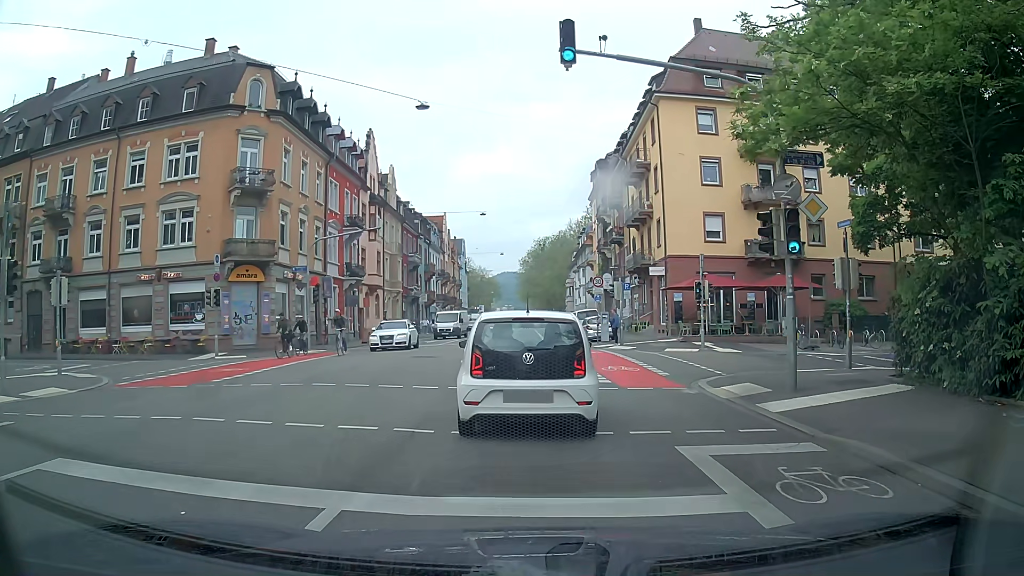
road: secondary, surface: asphalt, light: Day
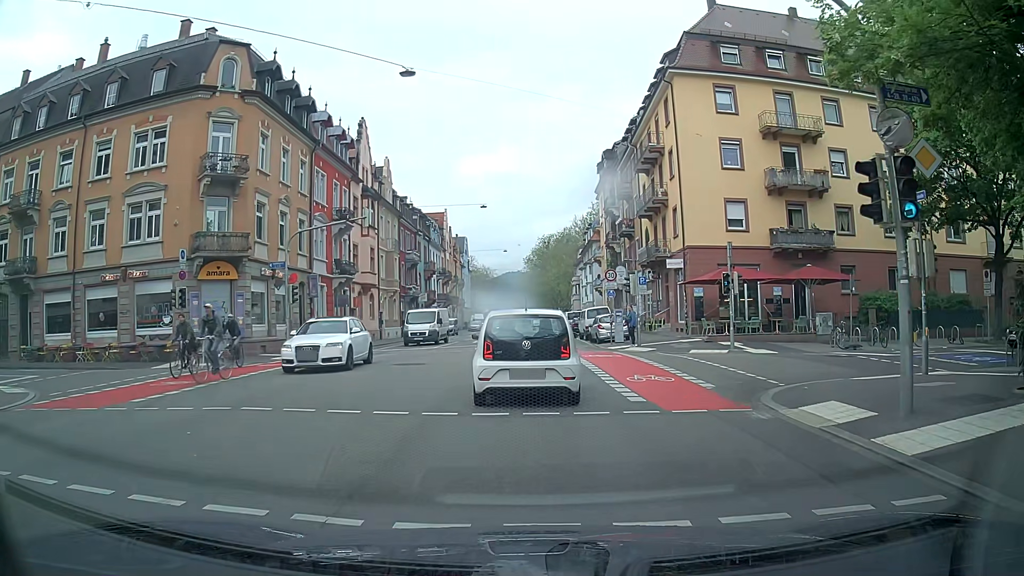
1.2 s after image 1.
(+0.1, +4.0) m; +2°
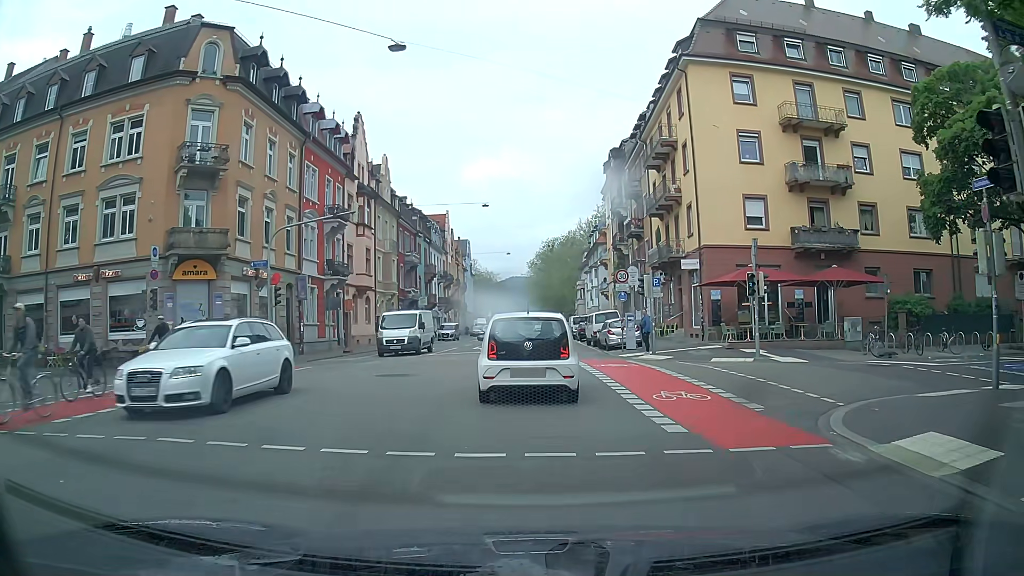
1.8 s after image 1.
(0.0, +2.8) m; +1°
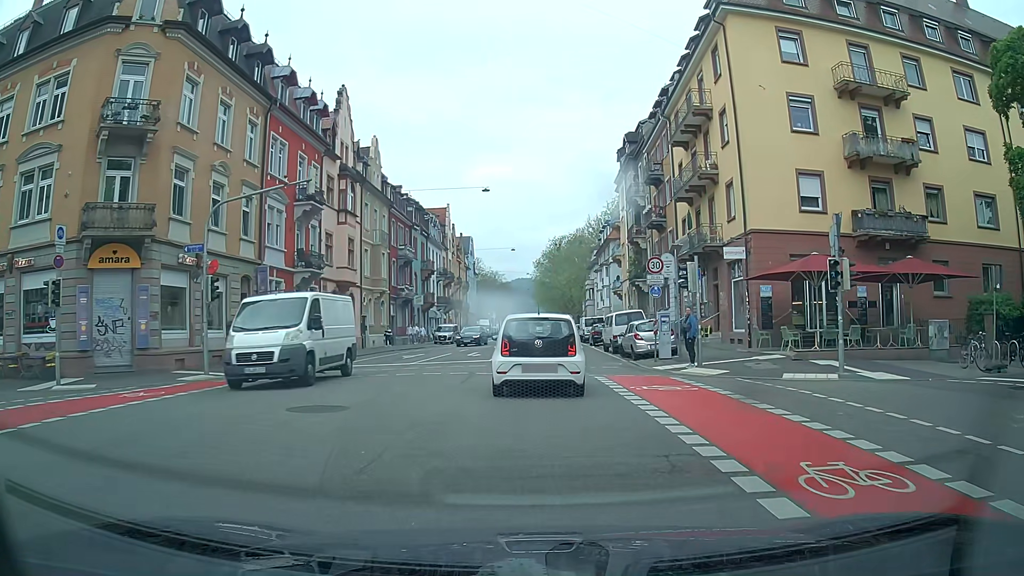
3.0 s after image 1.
(-0.2, +6.6) m; 0°
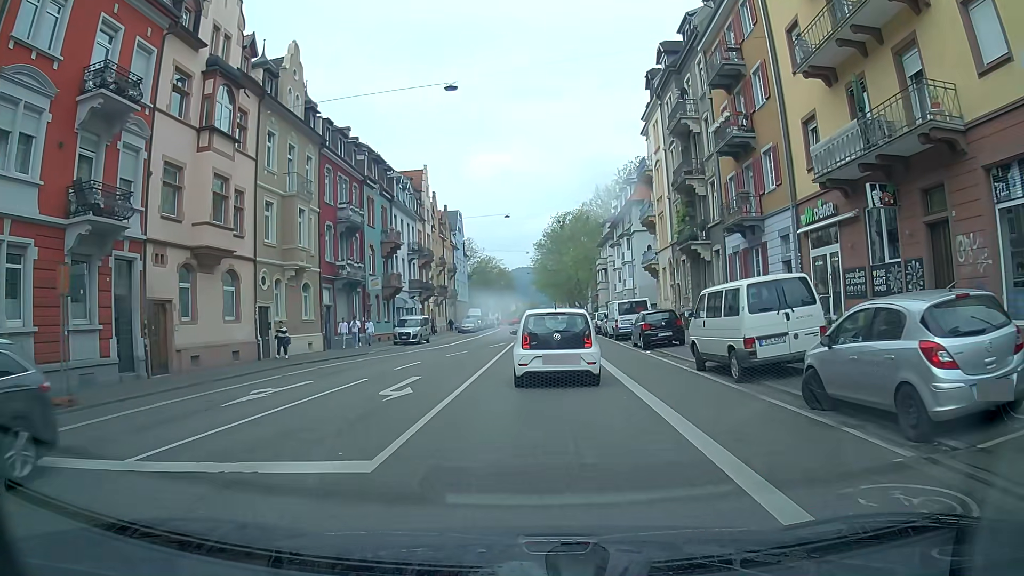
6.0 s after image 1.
(-0.7, +19.3) m; -2°
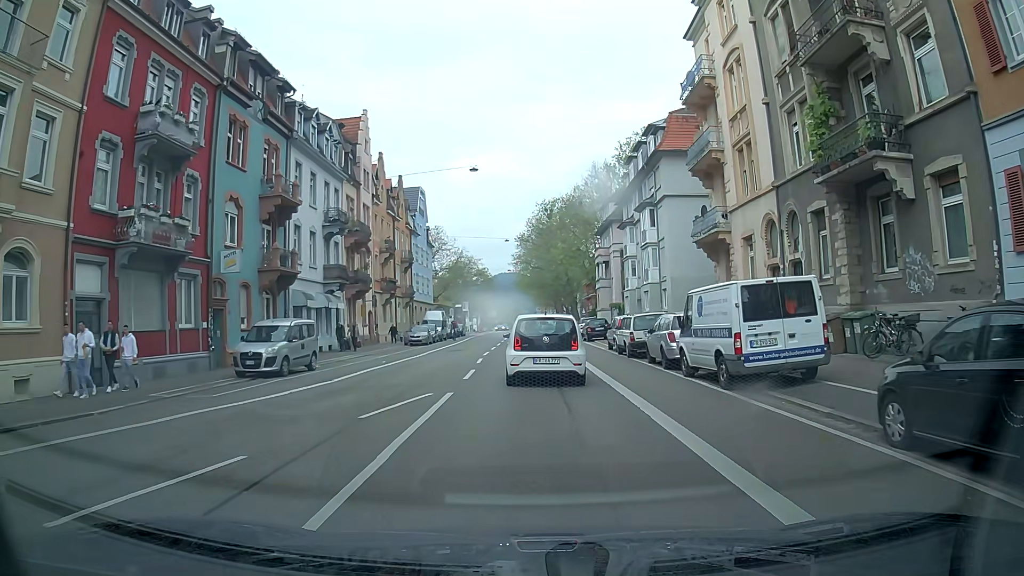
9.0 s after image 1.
(0.0, +21.7) m; +1°
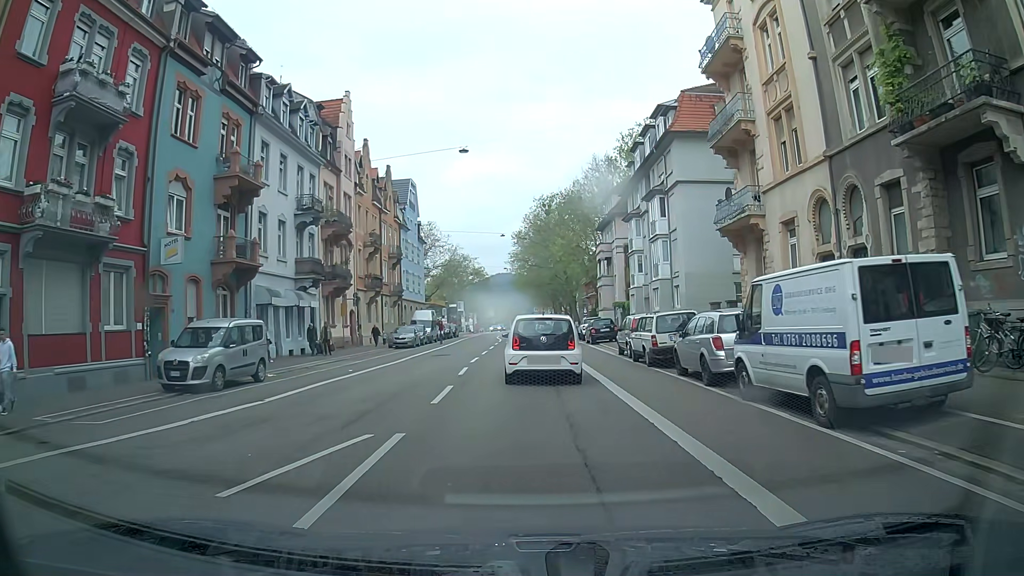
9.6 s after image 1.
(0.0, +4.7) m; +1°
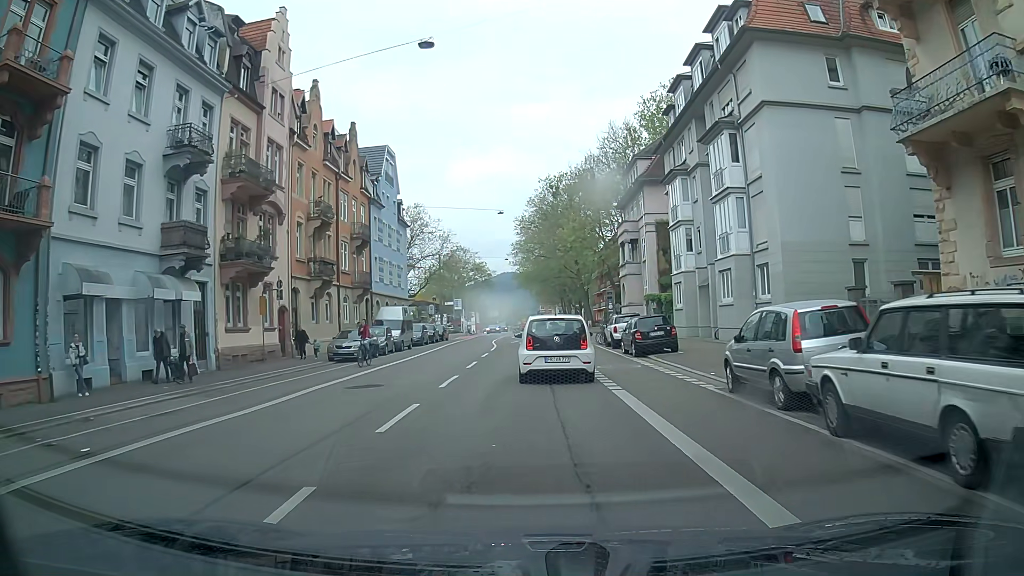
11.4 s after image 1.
(-0.1, +14.7) m; 0°
